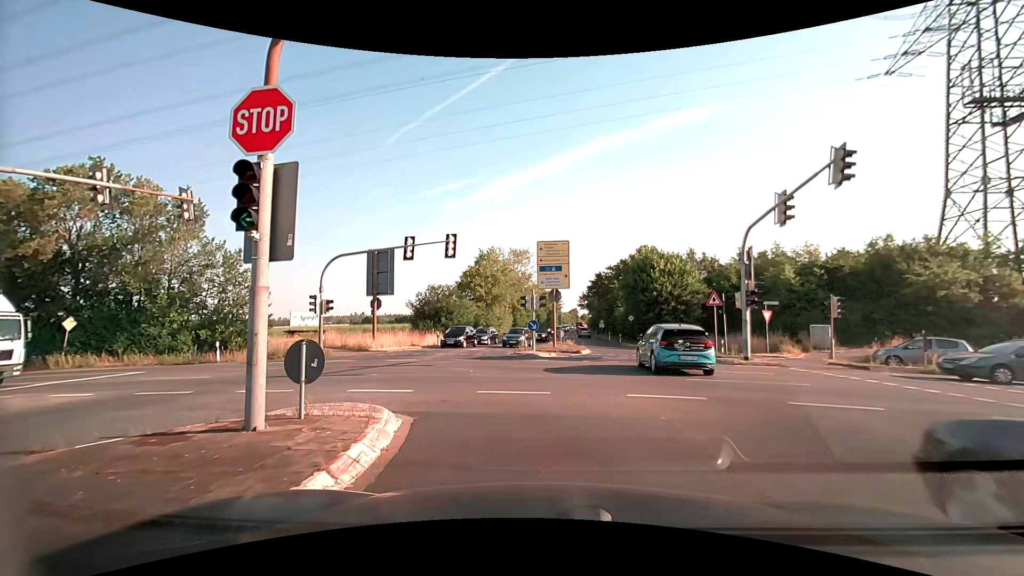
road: secondary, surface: asphalt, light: Day
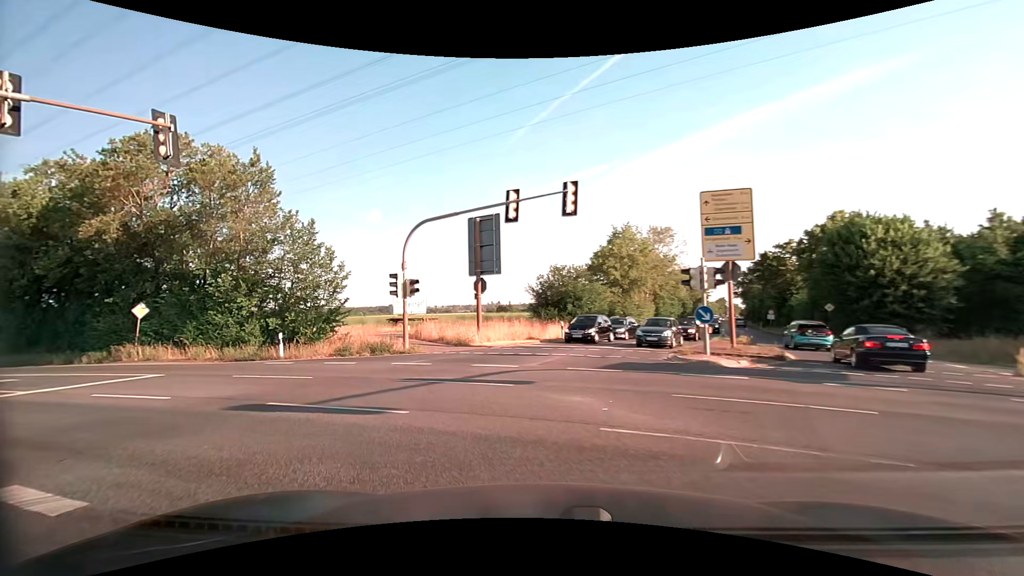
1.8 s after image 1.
(-0.7, +9.0) m; -14°
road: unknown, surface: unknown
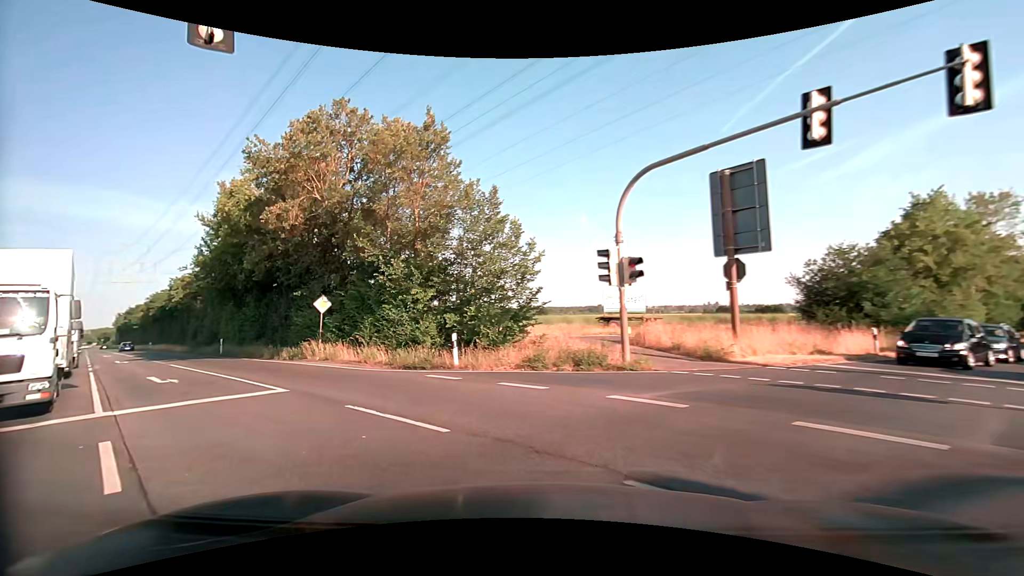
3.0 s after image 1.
(-1.6, +7.7) m; -22°
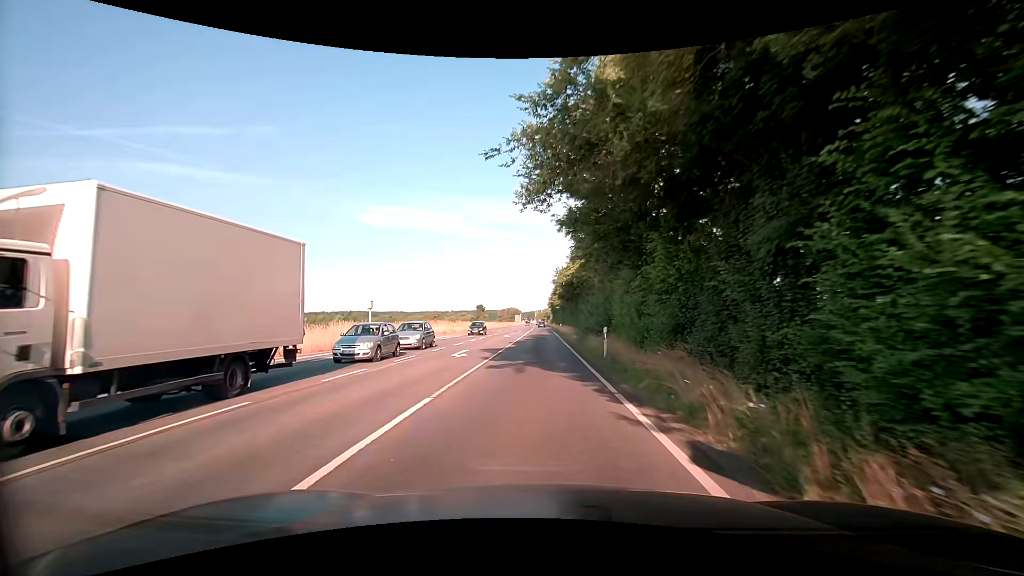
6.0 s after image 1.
(-11.6, +21.3) m; -47°
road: secondary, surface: asphalt
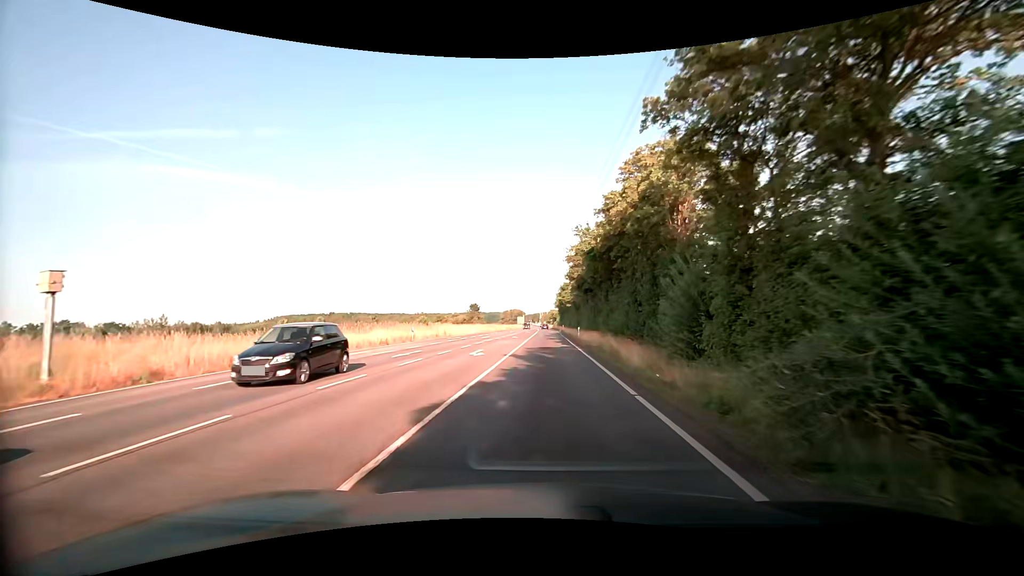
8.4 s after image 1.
(-0.4, +25.7) m; -1°
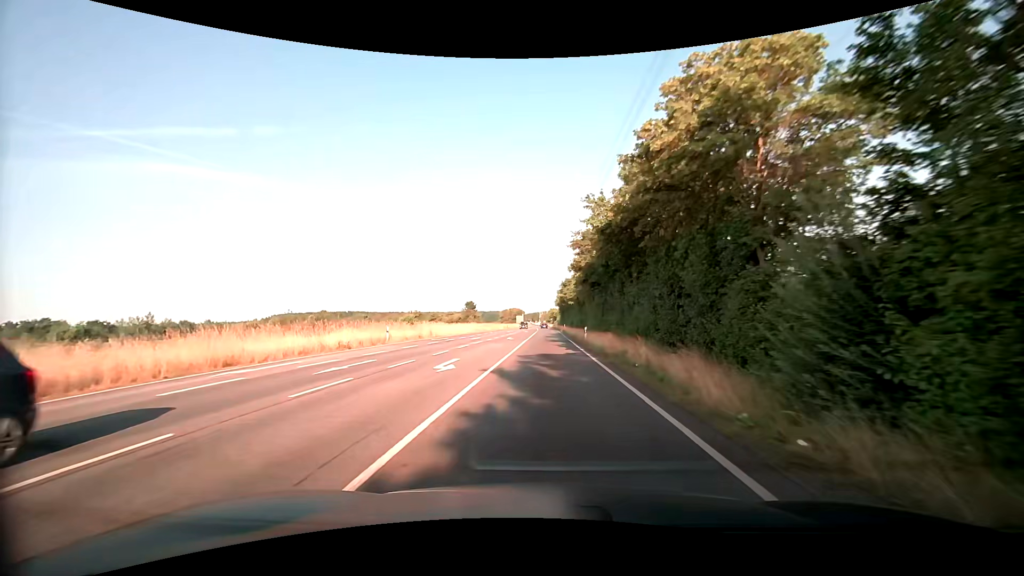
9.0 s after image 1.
(0.0, +7.4) m; 0°
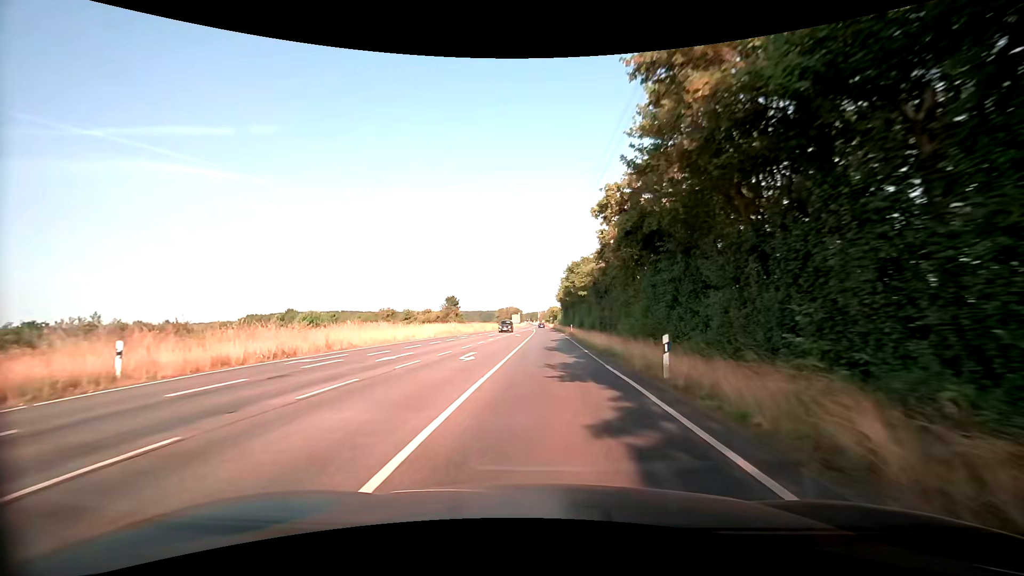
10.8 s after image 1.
(0.0, +24.5) m; 0°
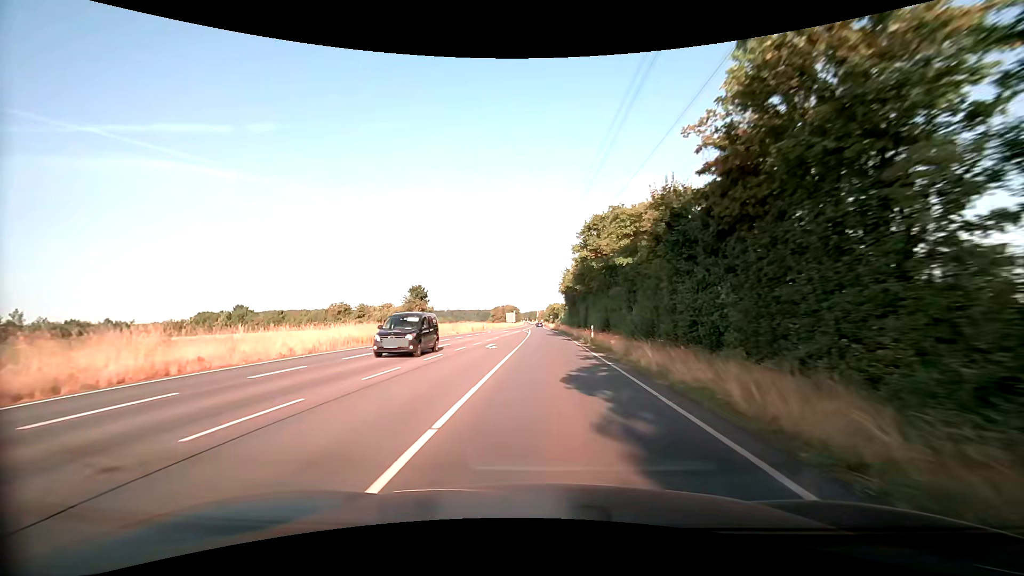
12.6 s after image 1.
(+0.2, +27.4) m; 0°
(0, +10) (0, +20) (0, +30) (0, +40) (0, +50) (0, +60) (0, +70) (0, +80) (0, +90) (-1, +100) m
